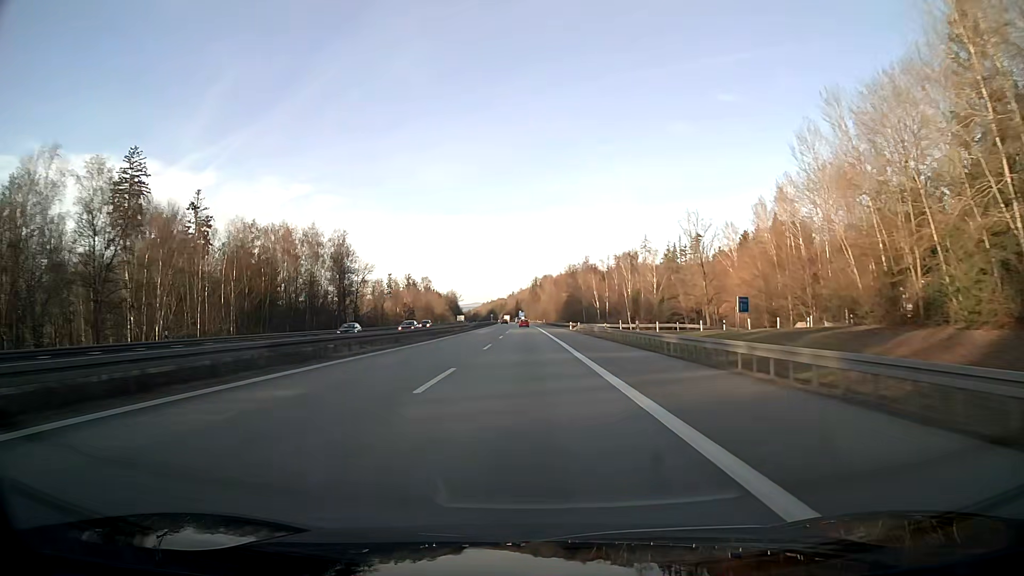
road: motorway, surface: asphalt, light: Day
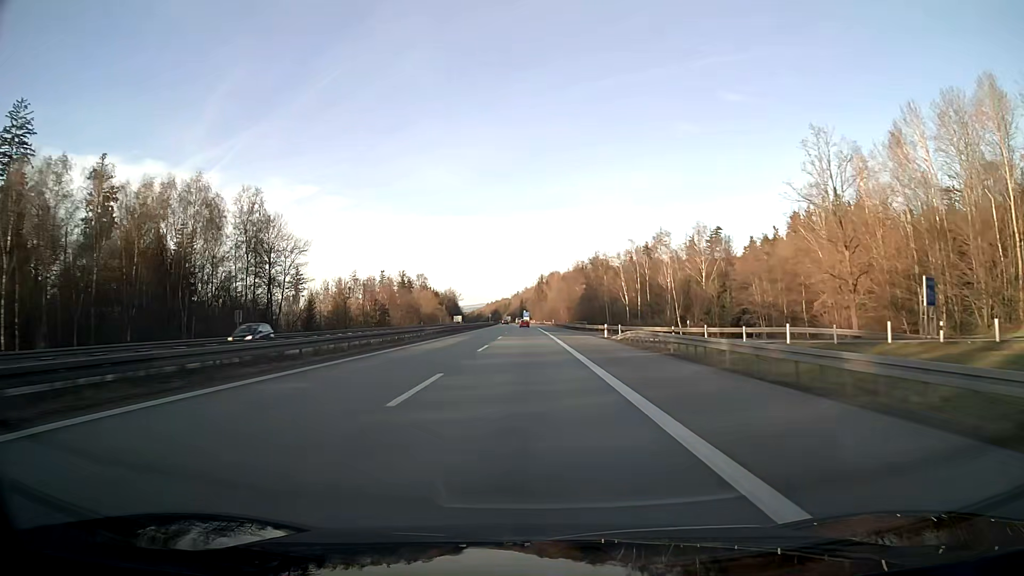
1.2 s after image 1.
(-0.1, +38.0) m; 0°
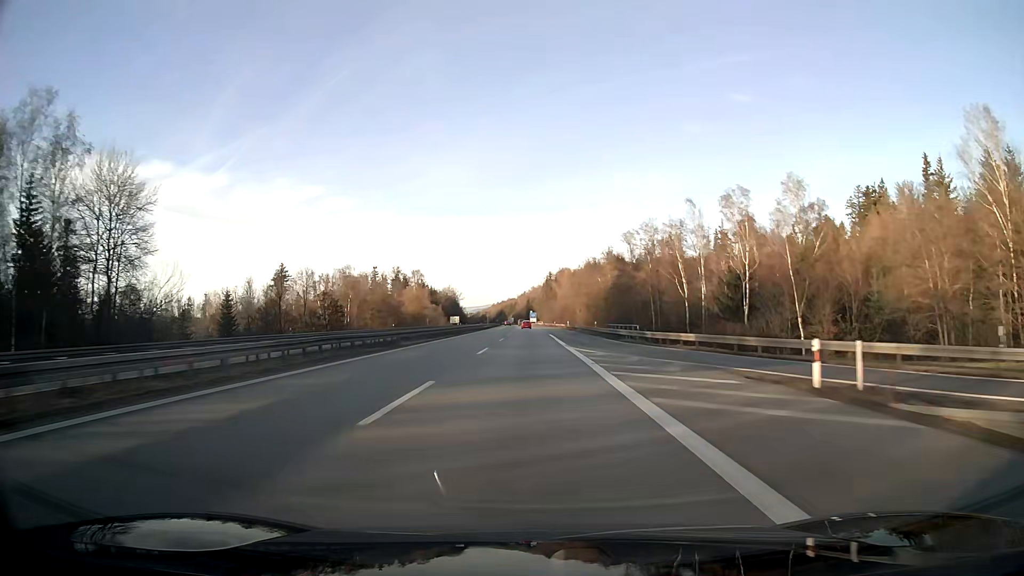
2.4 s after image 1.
(-0.2, +38.0) m; -1°
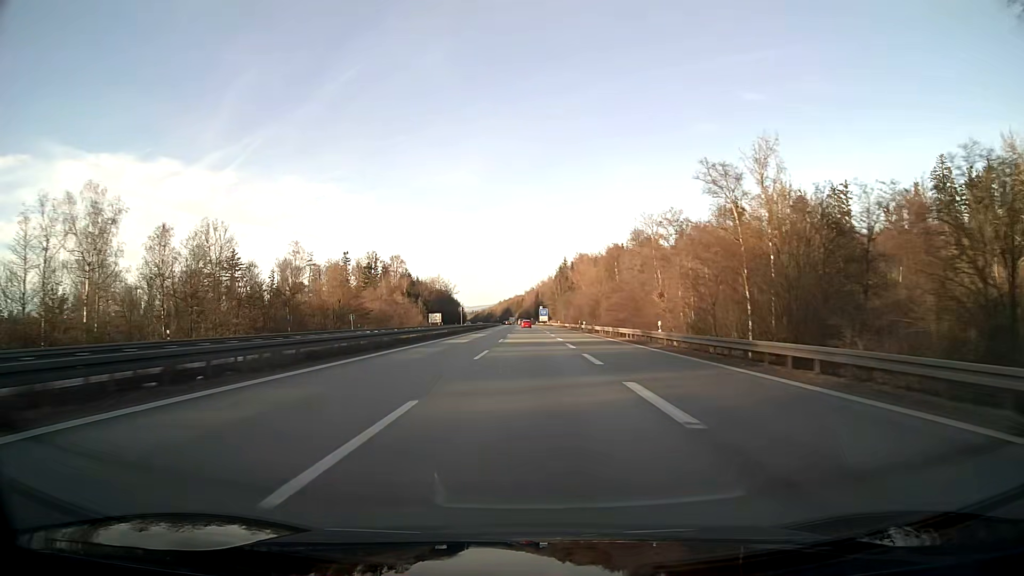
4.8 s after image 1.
(-0.6, +76.0) m; -1°
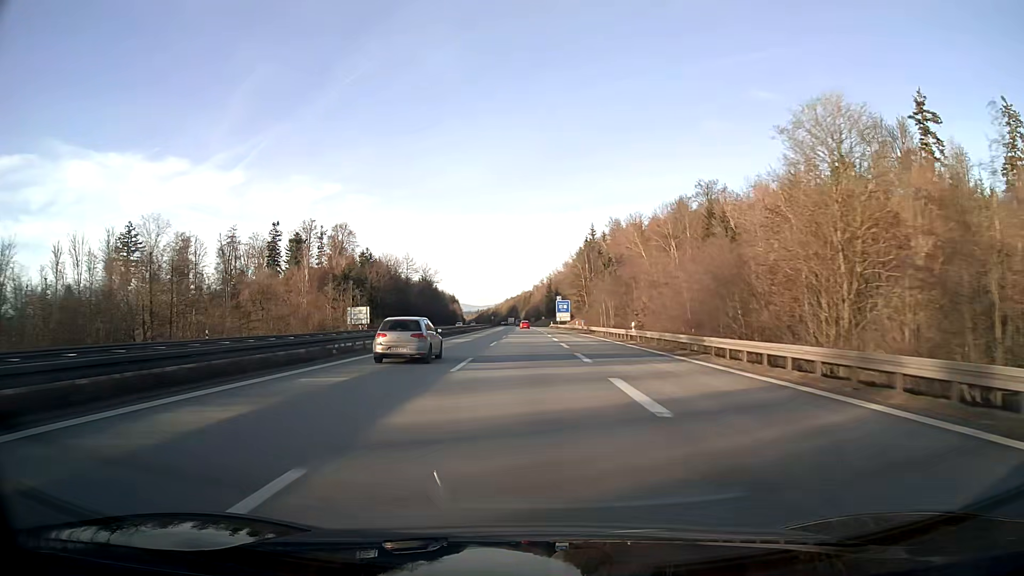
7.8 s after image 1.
(-0.7, +95.1) m; -1°
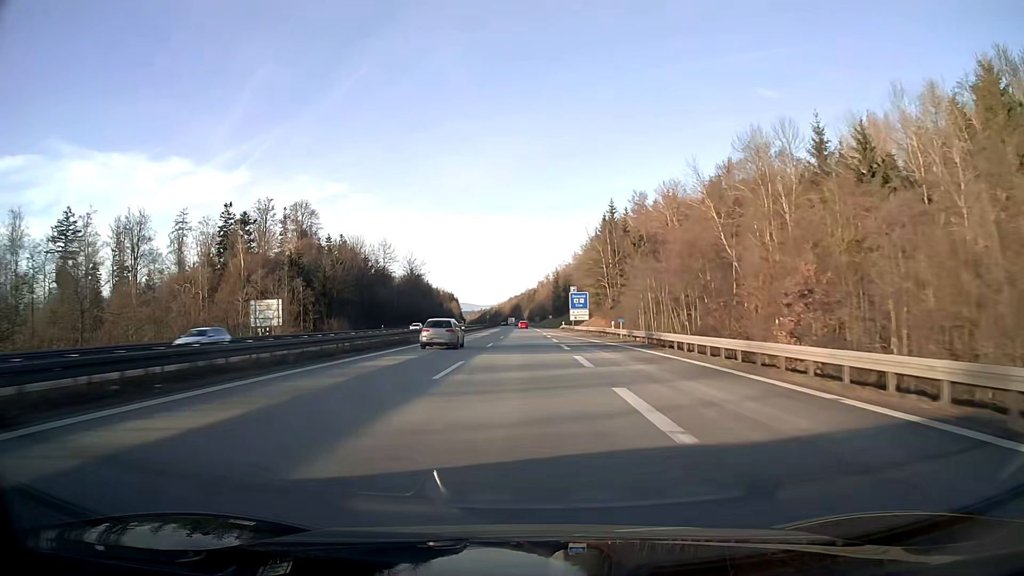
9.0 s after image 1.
(-0.1, +38.0) m; 0°
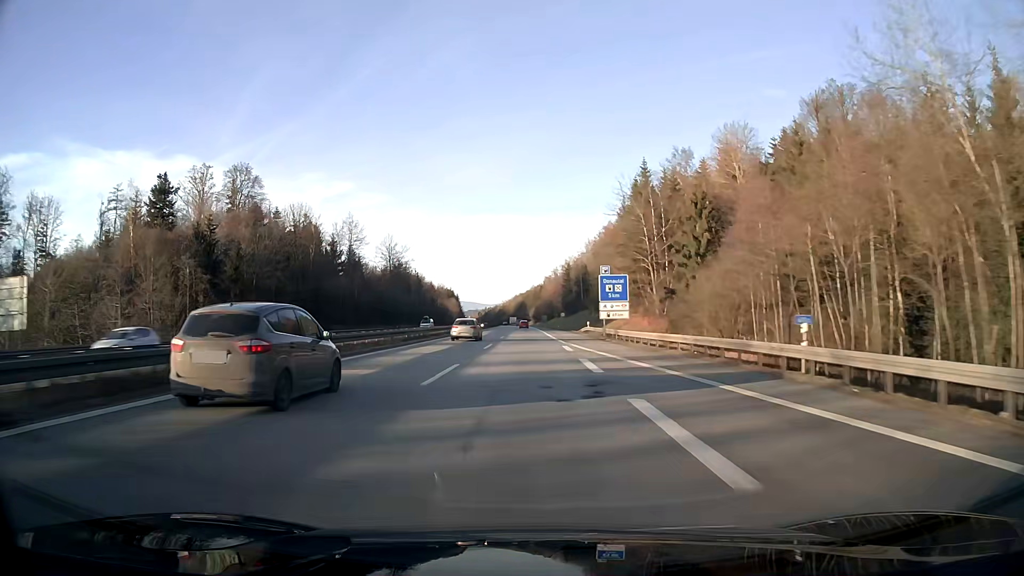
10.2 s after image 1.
(-0.2, +38.1) m; 0°
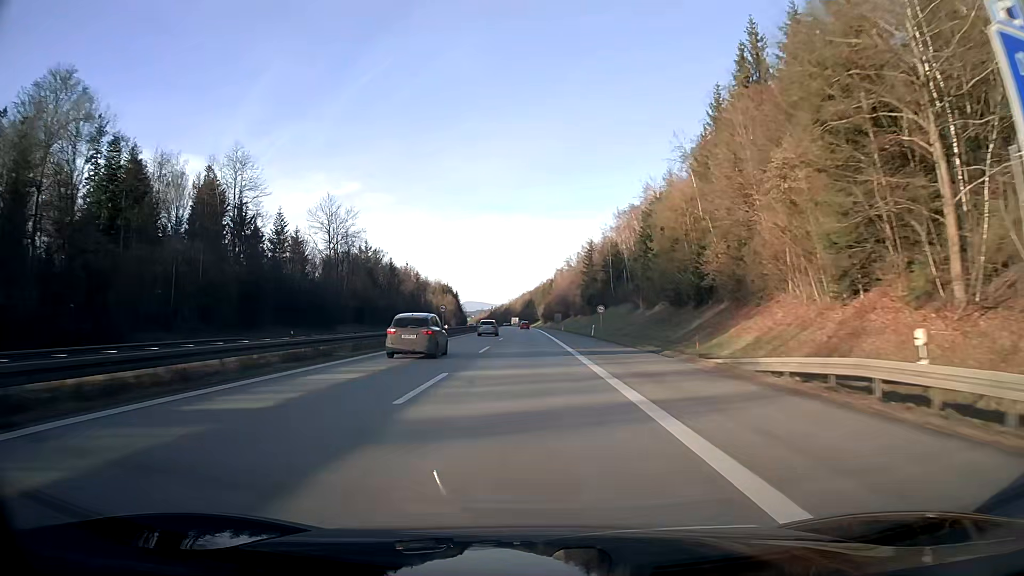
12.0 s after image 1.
(-0.3, +57.1) m; -1°
